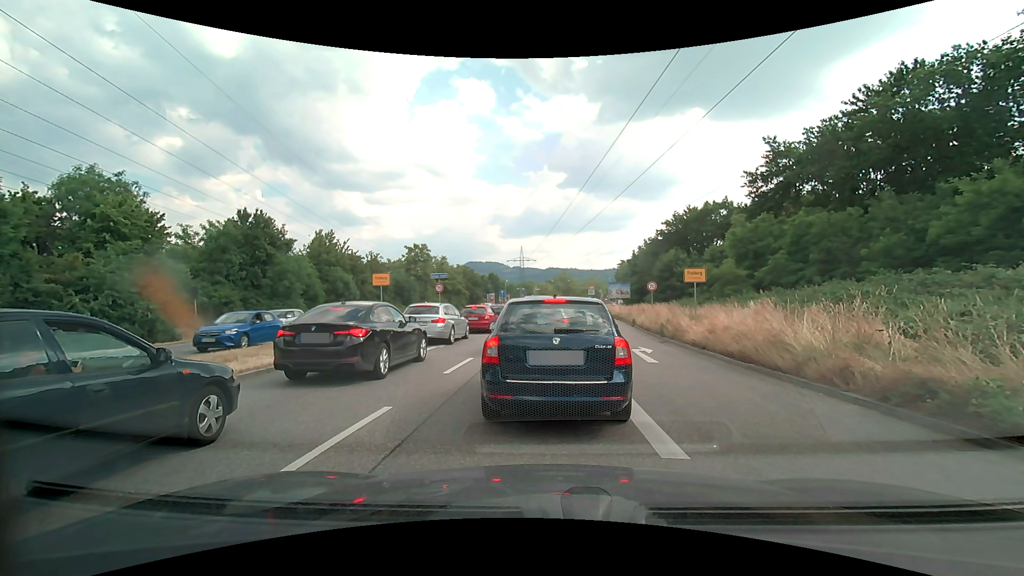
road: primary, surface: asphalt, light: Day
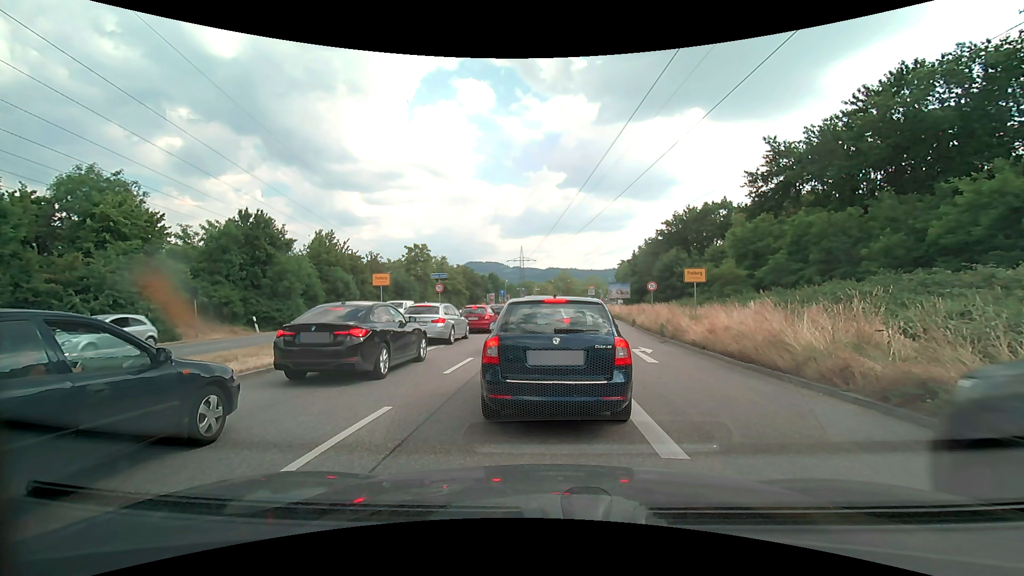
(0.0, 0.0) m; 0°
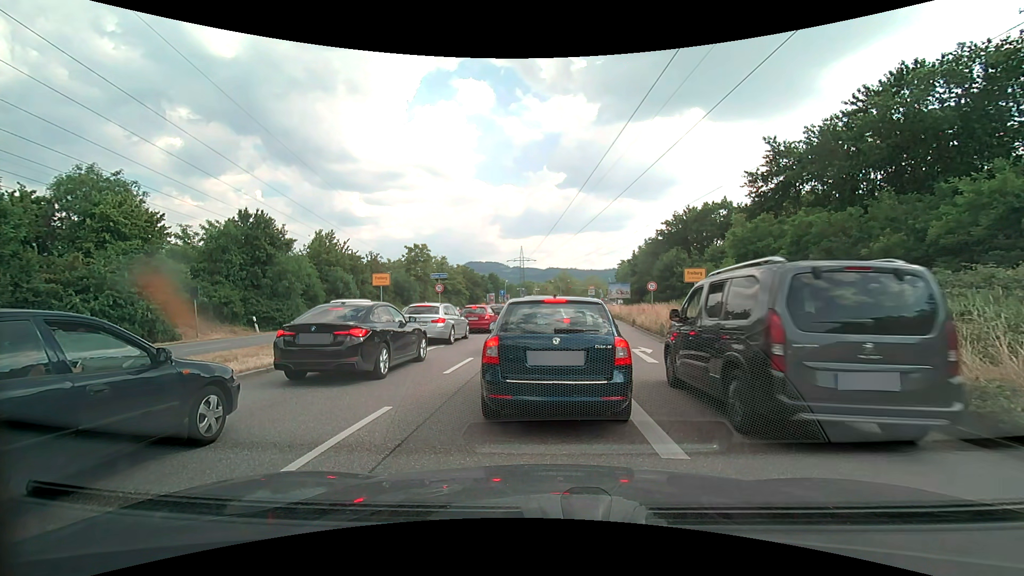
(0.0, 0.0) m; 0°
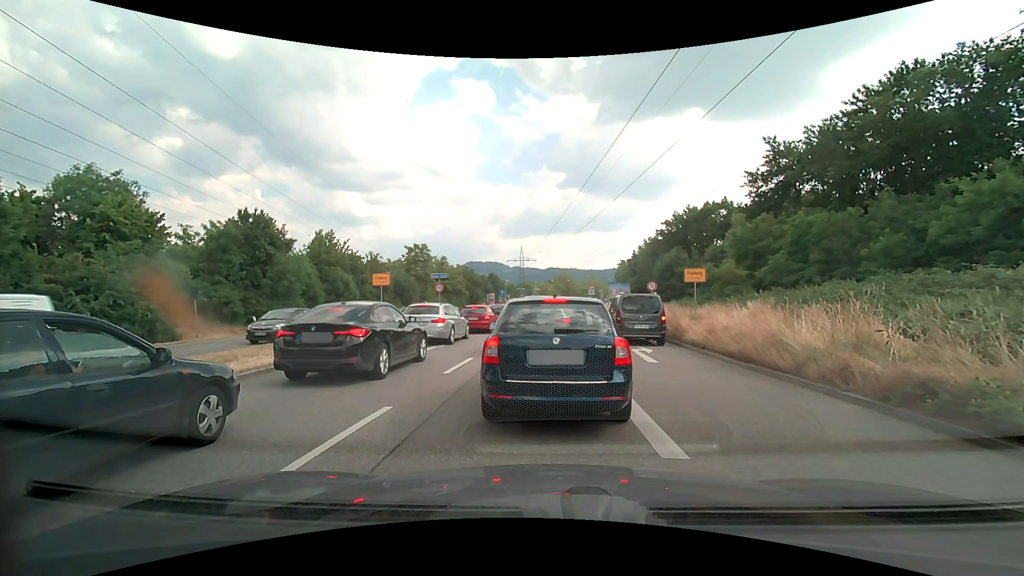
(0.0, 0.0) m; 0°
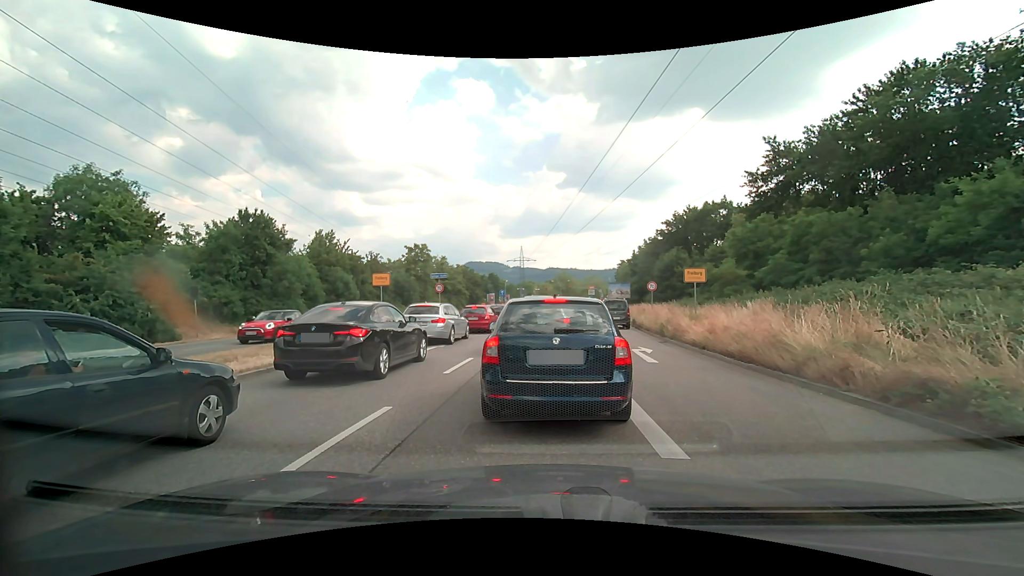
(0.0, 0.0) m; 0°
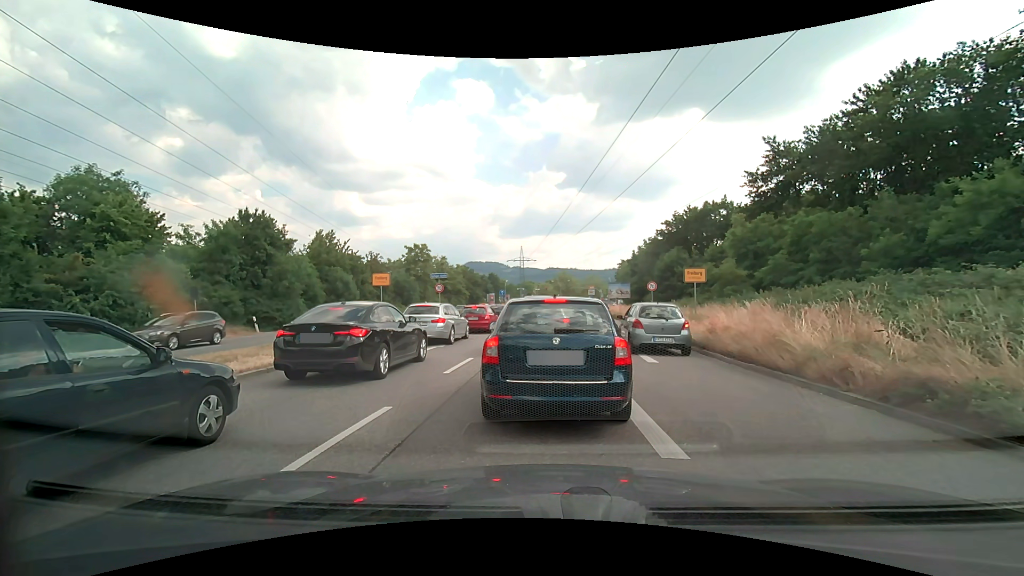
(0.0, 0.0) m; 0°
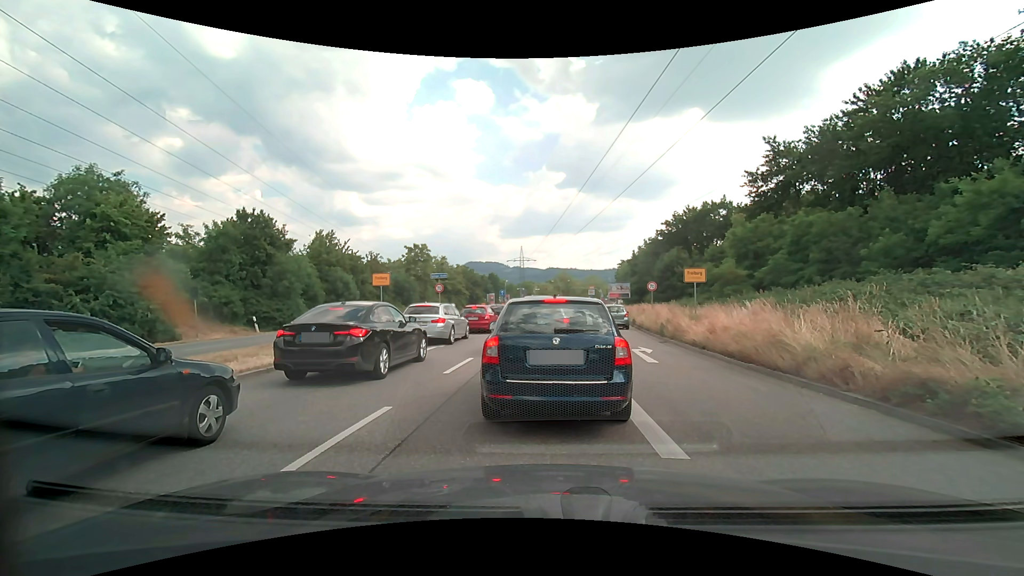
(0.0, 0.0) m; 0°
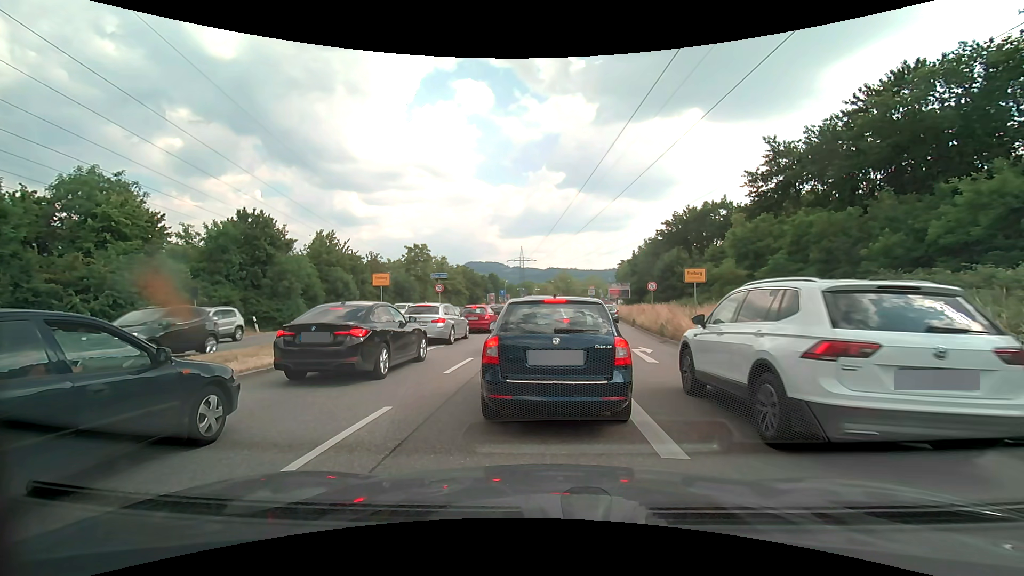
(0.0, 0.0) m; 0°
(0, +10) (0, +20) (+1, +30) (+2, +40) (+4, +50) (+5, +60) (+6, +70) (+6, +80) (+6, +90) (+7, +100) m
